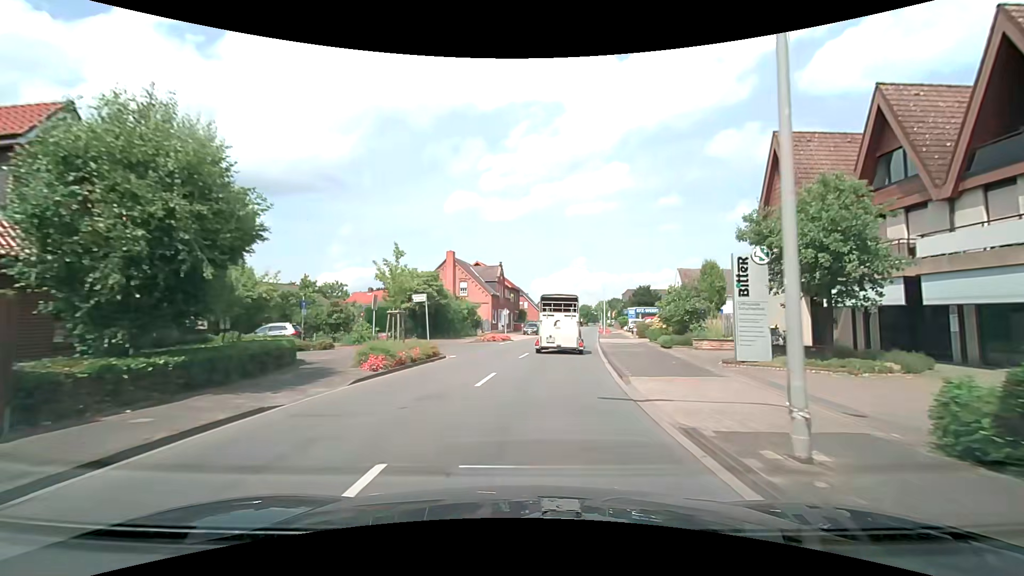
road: secondary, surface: asphalt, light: Day
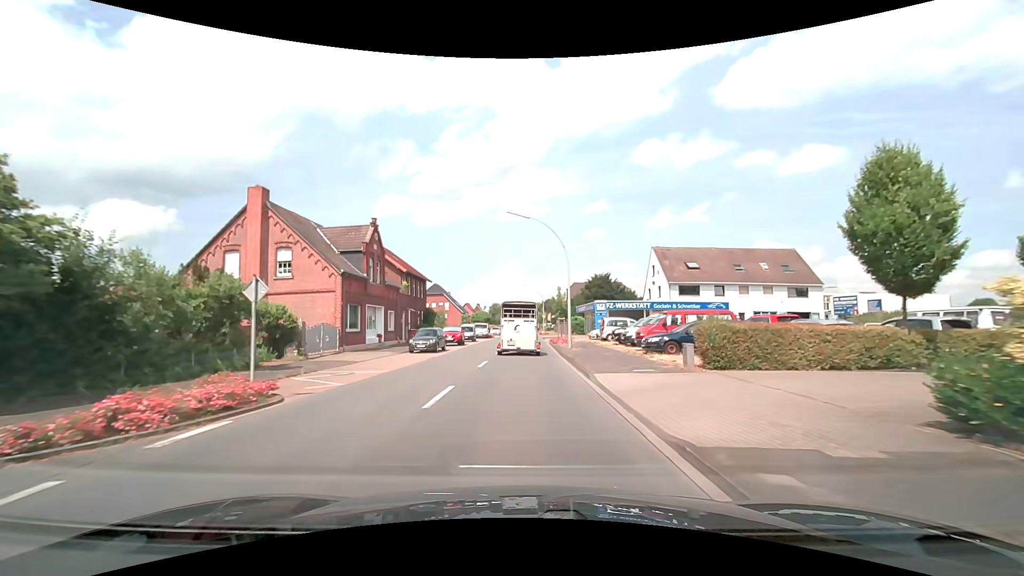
(+2.5, +29.6) m; +8°
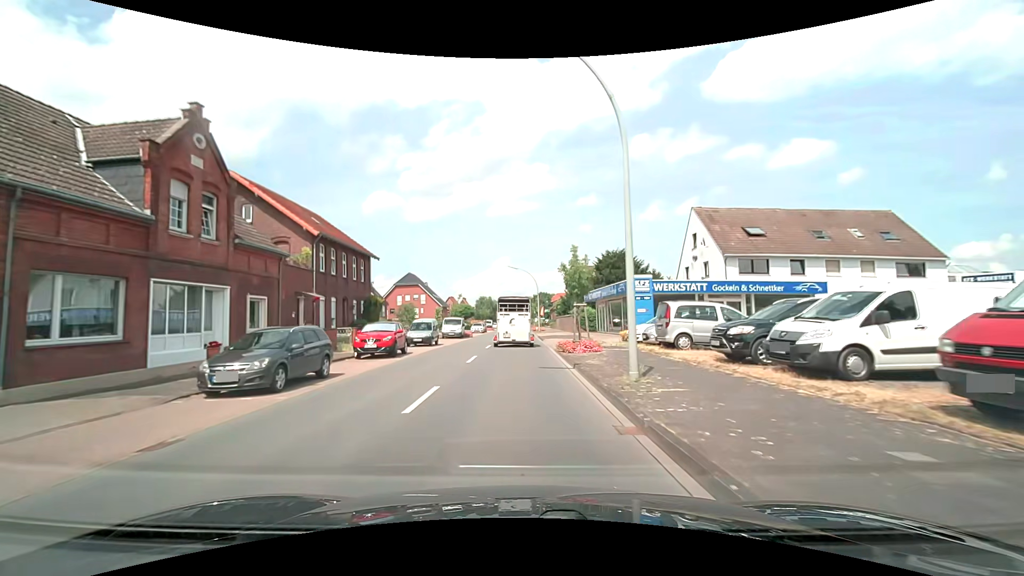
(+0.1, +18.6) m; +1°
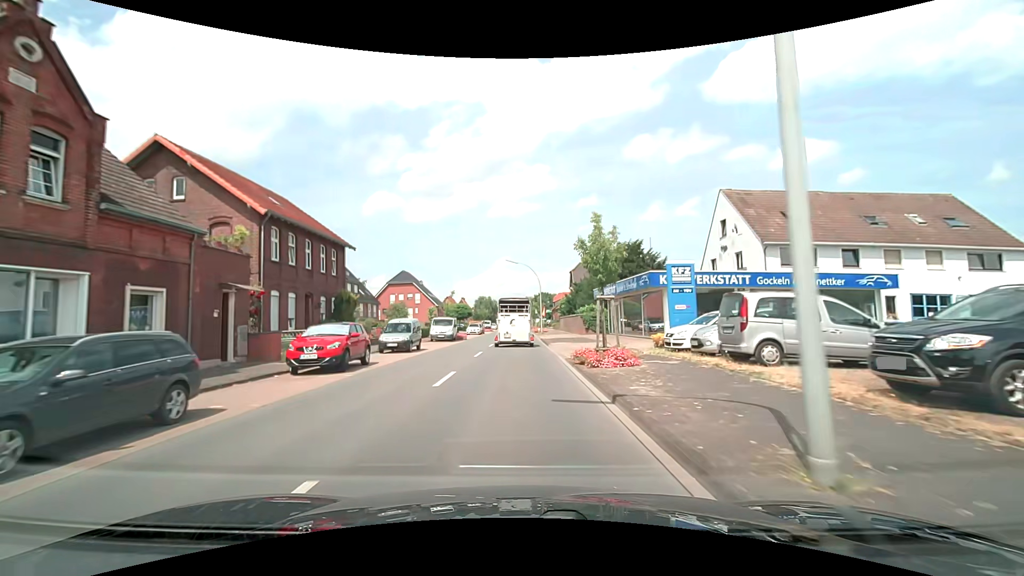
(0.0, +6.3) m; 0°
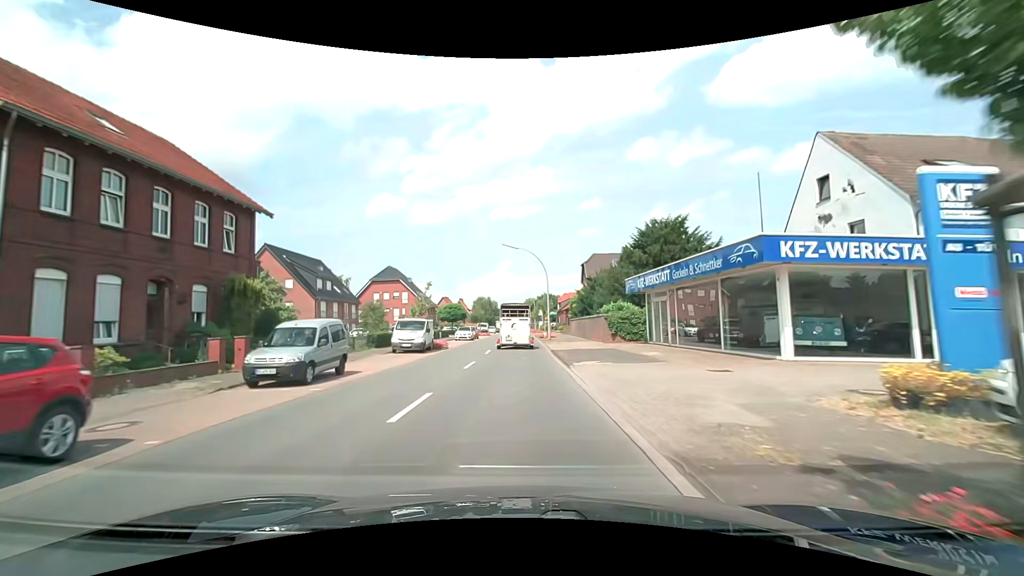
(0.0, +12.5) m; 0°
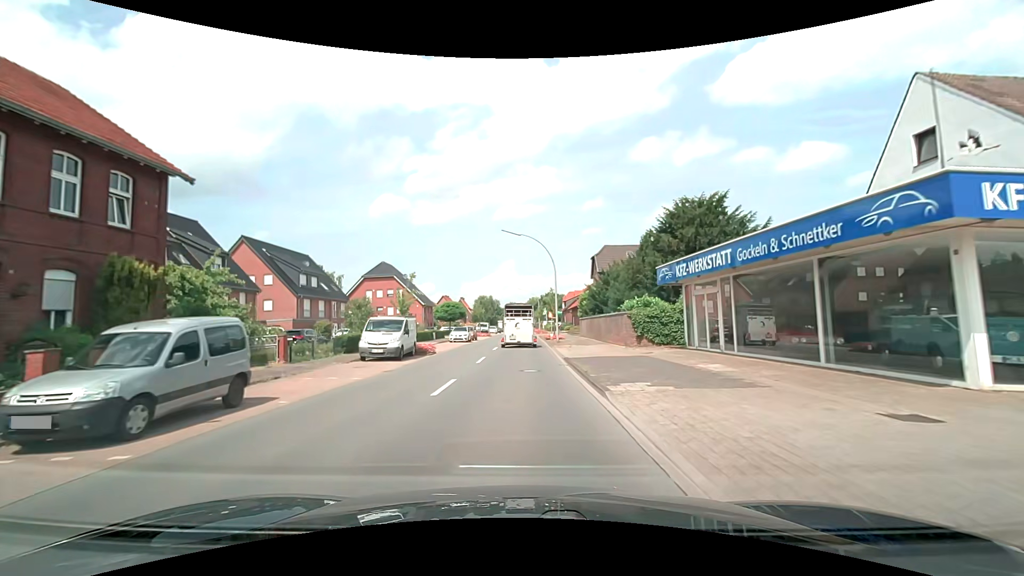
(0.0, +6.2) m; -1°
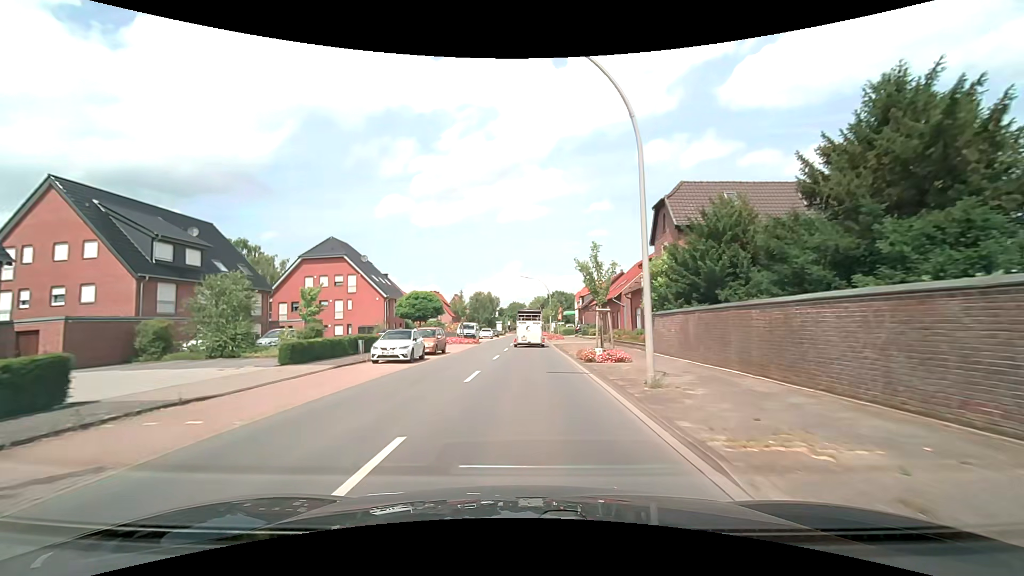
(-0.1, +24.9) m; 0°
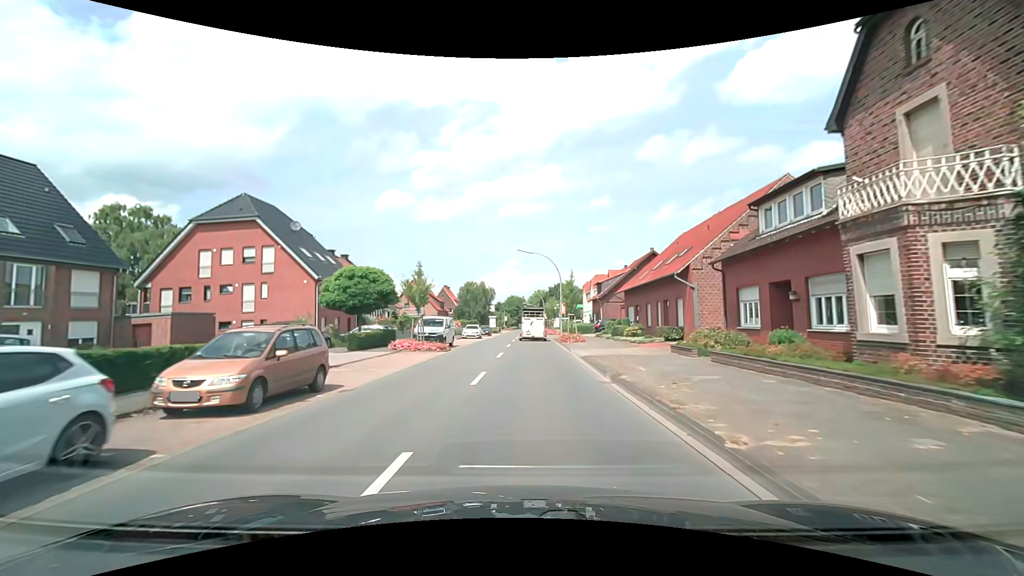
(0.0, +18.9) m; 0°
(0, +10) (0, +20) (0, +30) (0, +40) (+1, +50) (+1, +60) (+1, +70) (+1, +80) (+1, +90) (+2, +100) m
